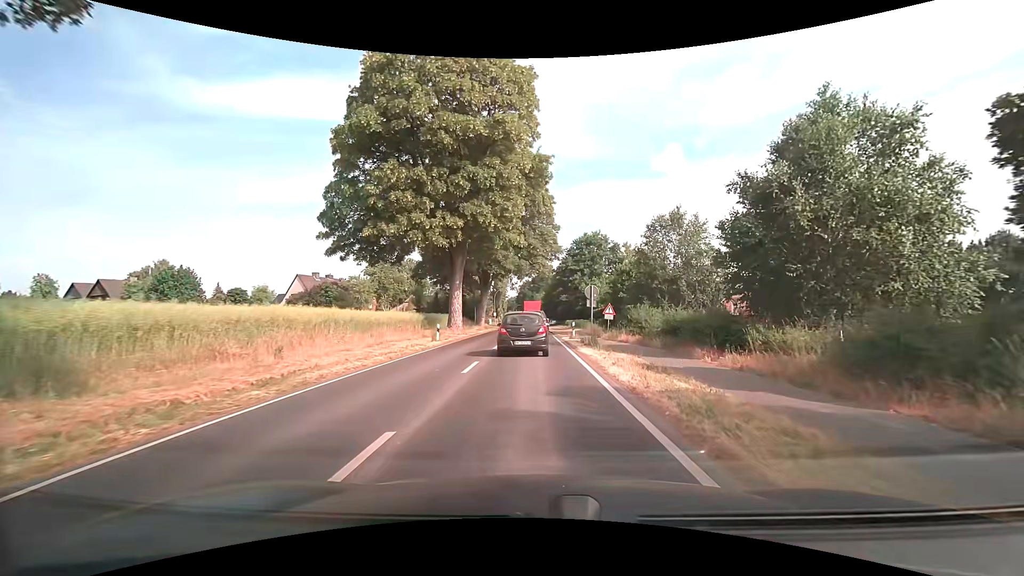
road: secondary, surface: asphalt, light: Day
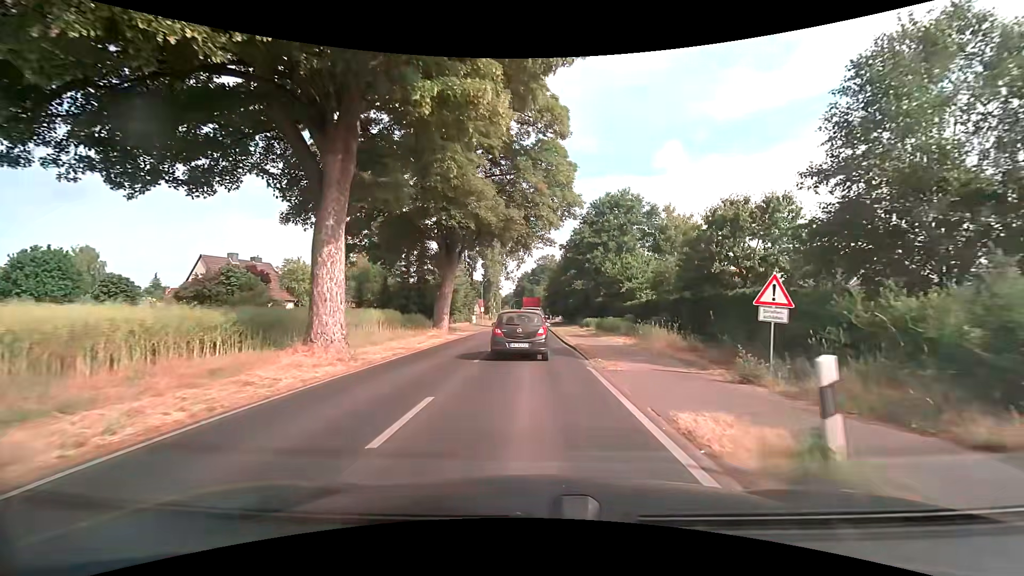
(0.0, +24.7) m; 0°
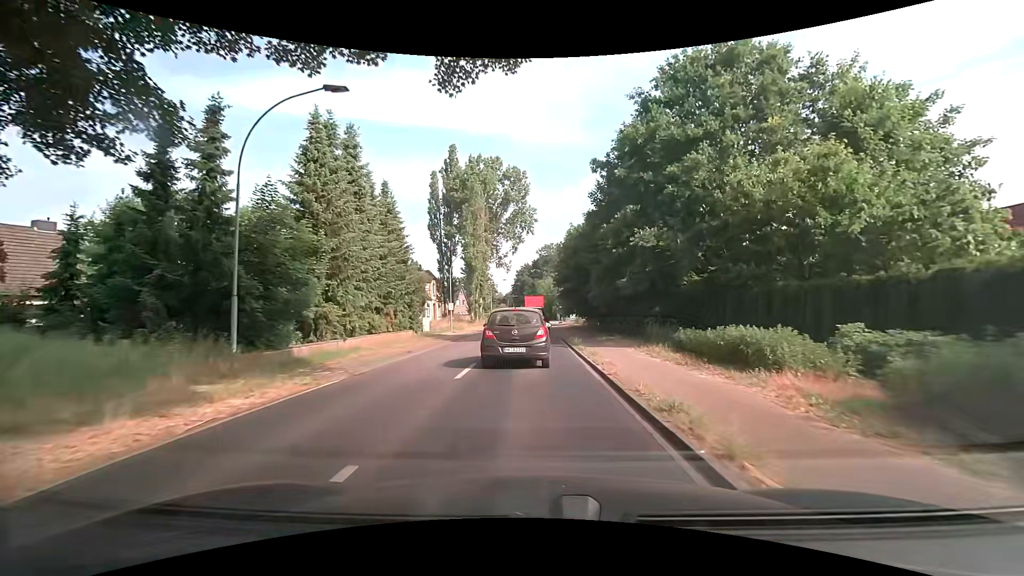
(+0.2, +30.5) m; 0°
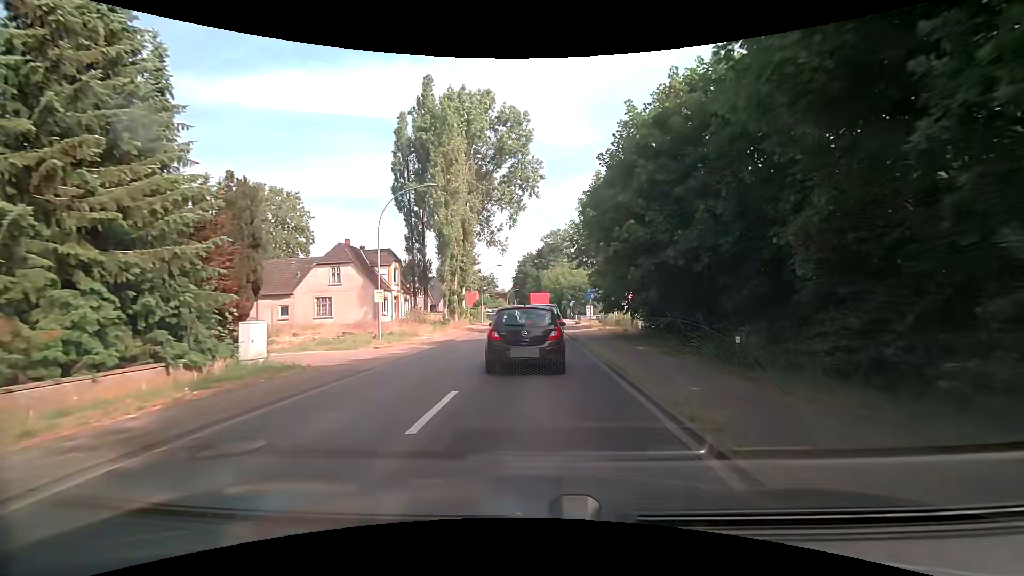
(-0.1, +22.7) m; -1°
(0, +10) (0, +20) (0, +30) (0, +40) (+1, +50) (+1, +60) (+1, +70) (+1, +80) (+1, +90) (+2, +100) m
